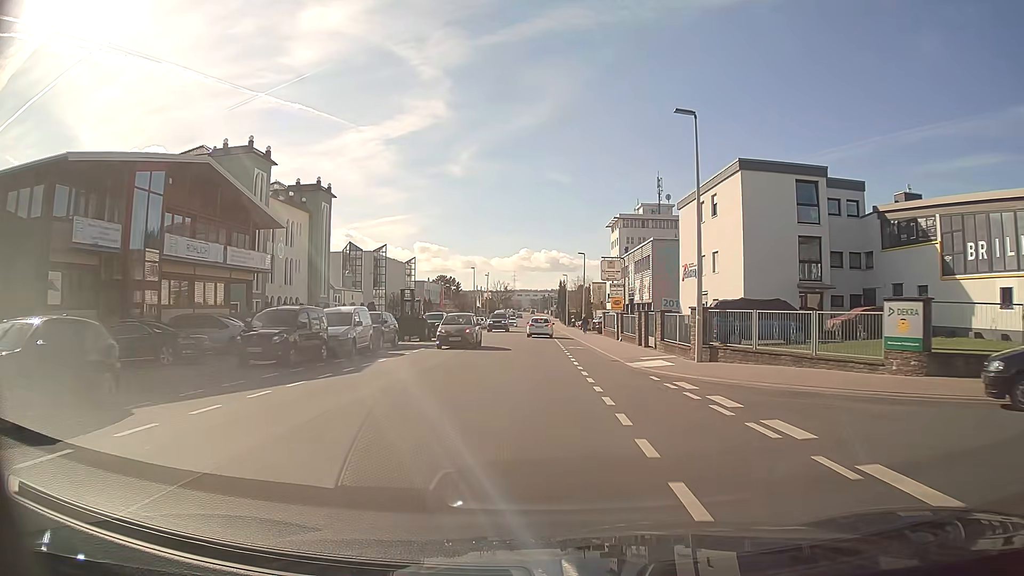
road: tertiary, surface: asphalt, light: Day
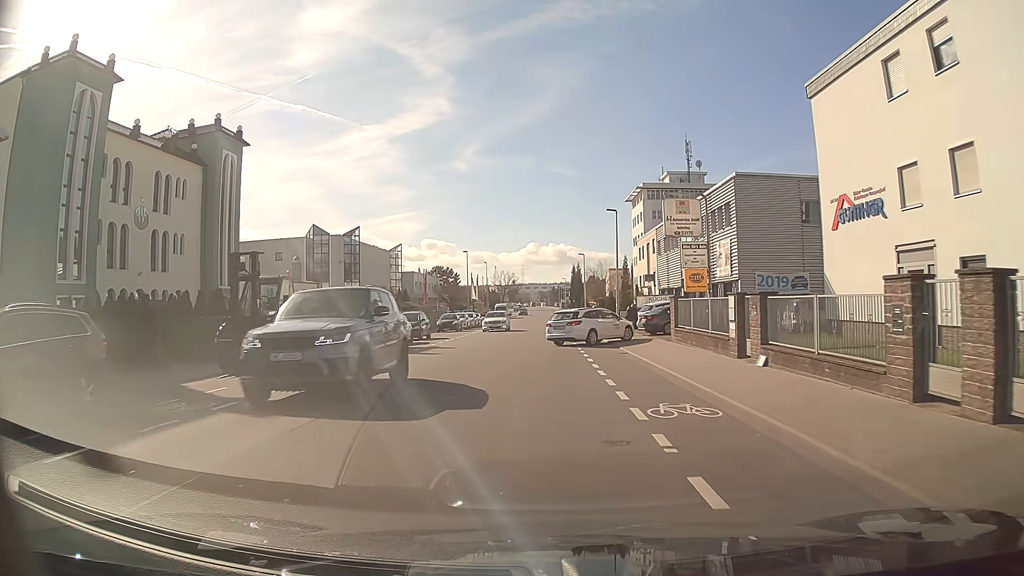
(-0.1, +23.1) m; -1°
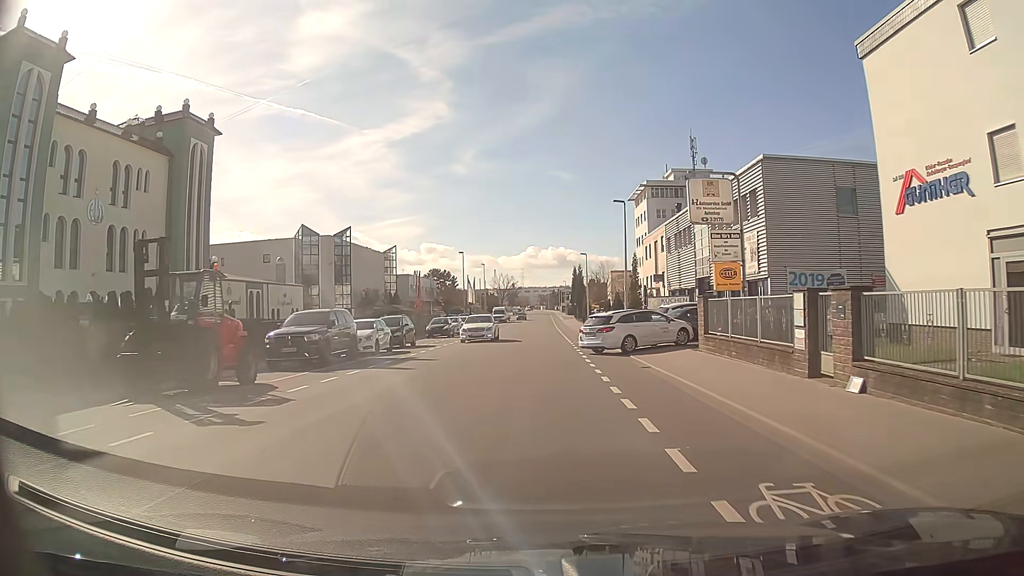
(0.0, +4.6) m; 0°
(0, +10) (0, +20) (0, +30) (0, +40) (0, +50) (0, +60) (0, +70) (0, +80) (0, +90) (0, +100) m
